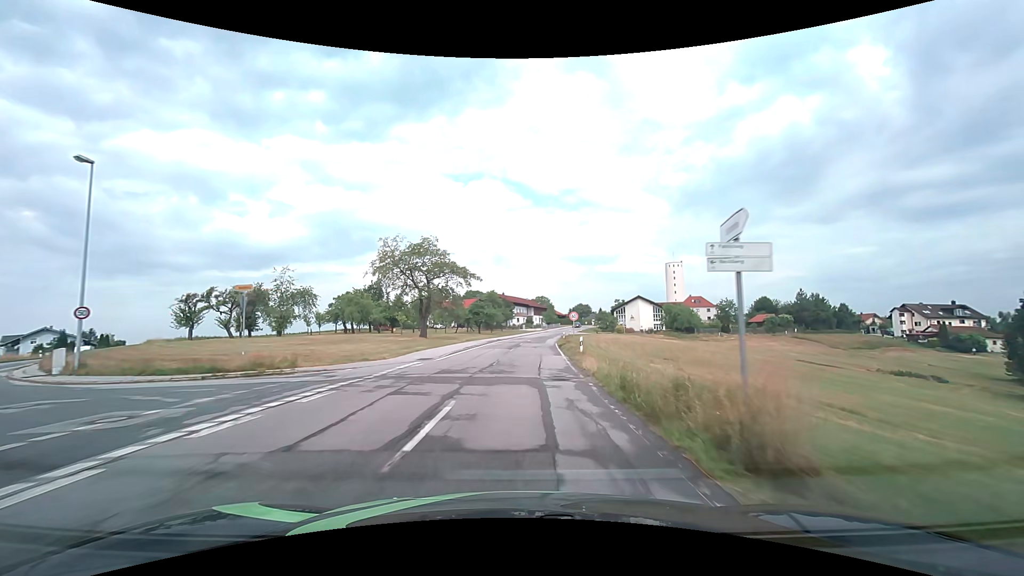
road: tertiary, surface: asphalt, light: Day
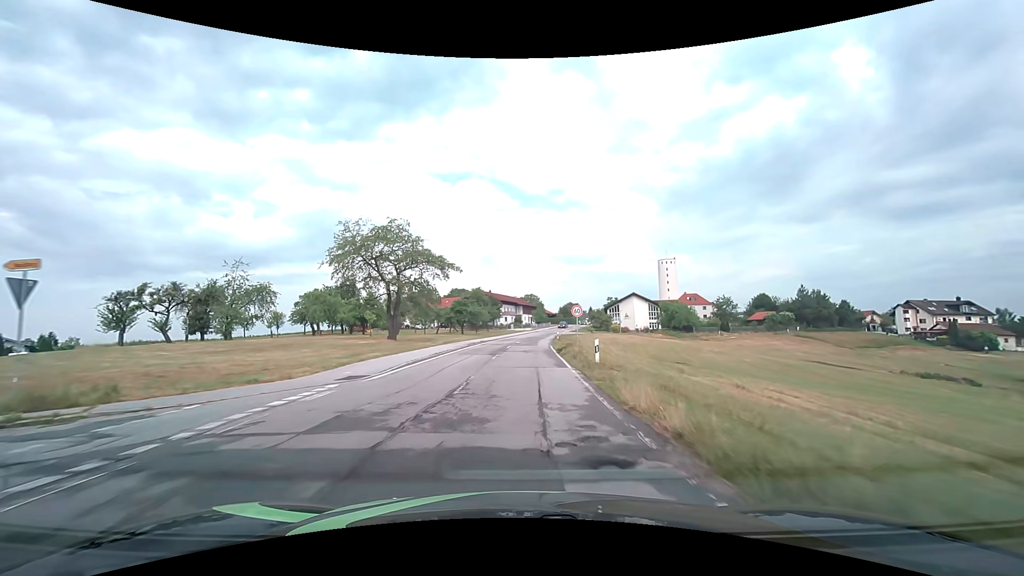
(+0.1, +8.6) m; +2°
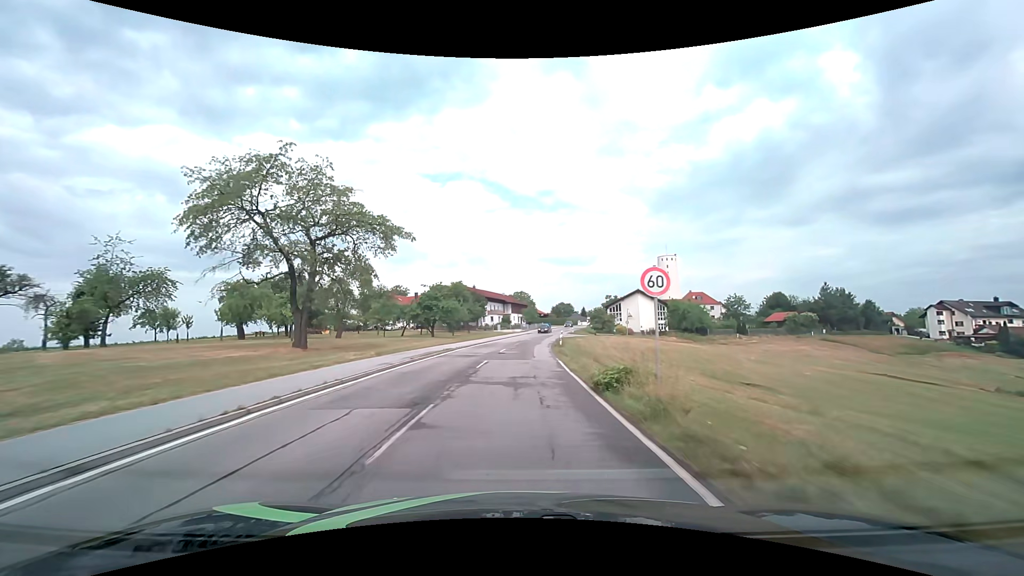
(+0.1, +17.2) m; +1°
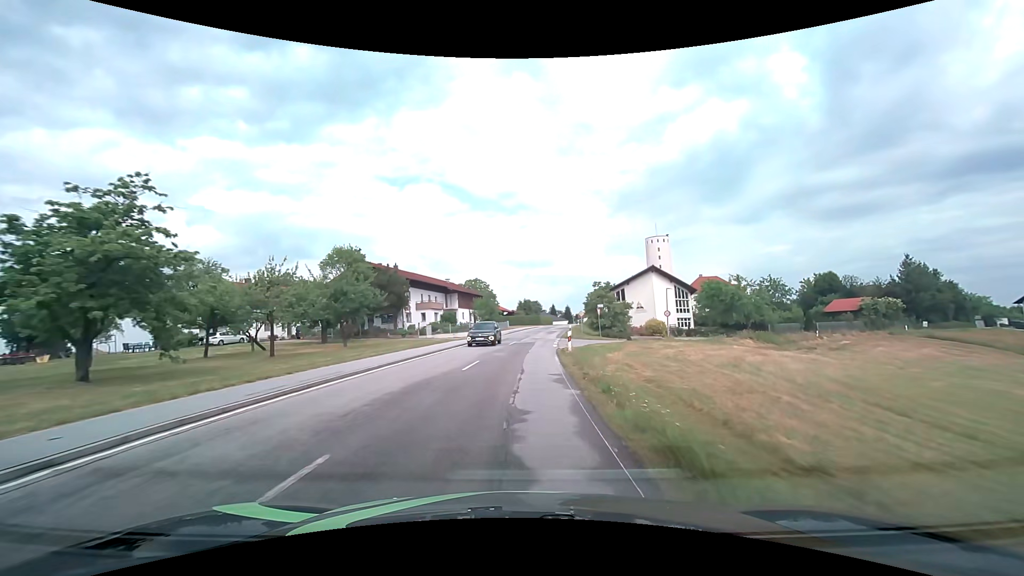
(+1.5, +43.0) m; +4°
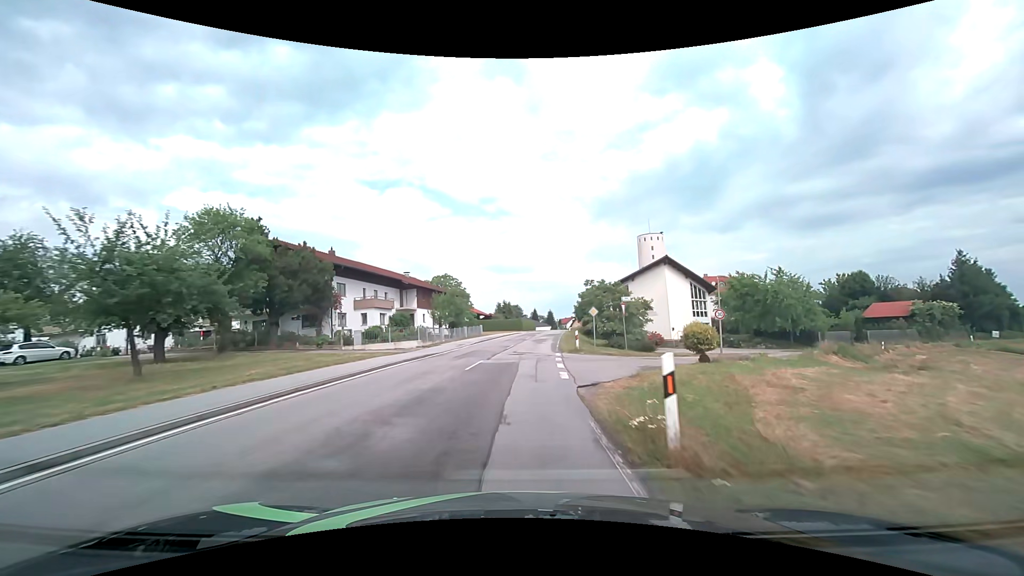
(+0.4, +17.0) m; +2°
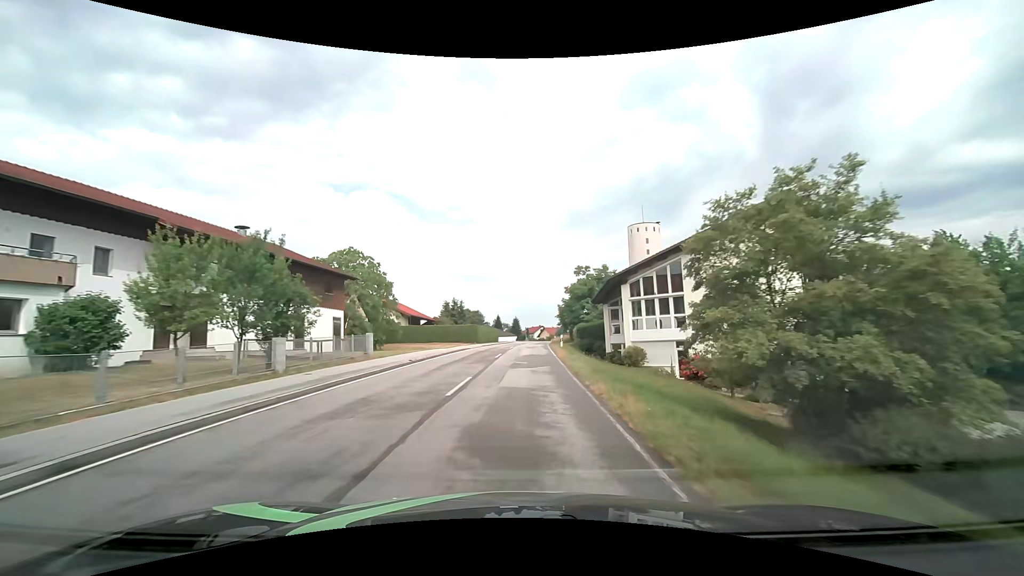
(+1.3, +33.0) m; +4°
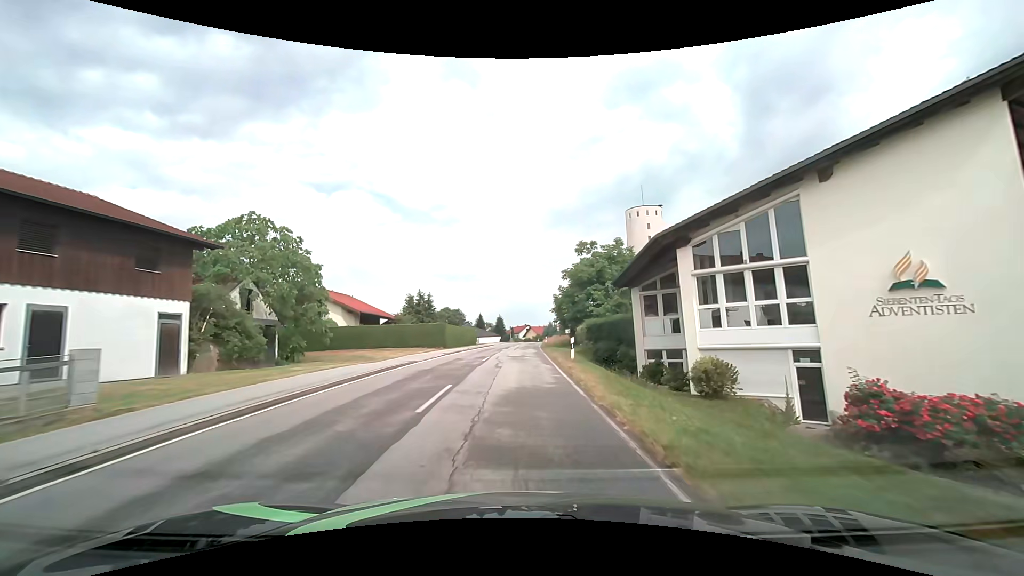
(+0.3, +15.9) m; +2°
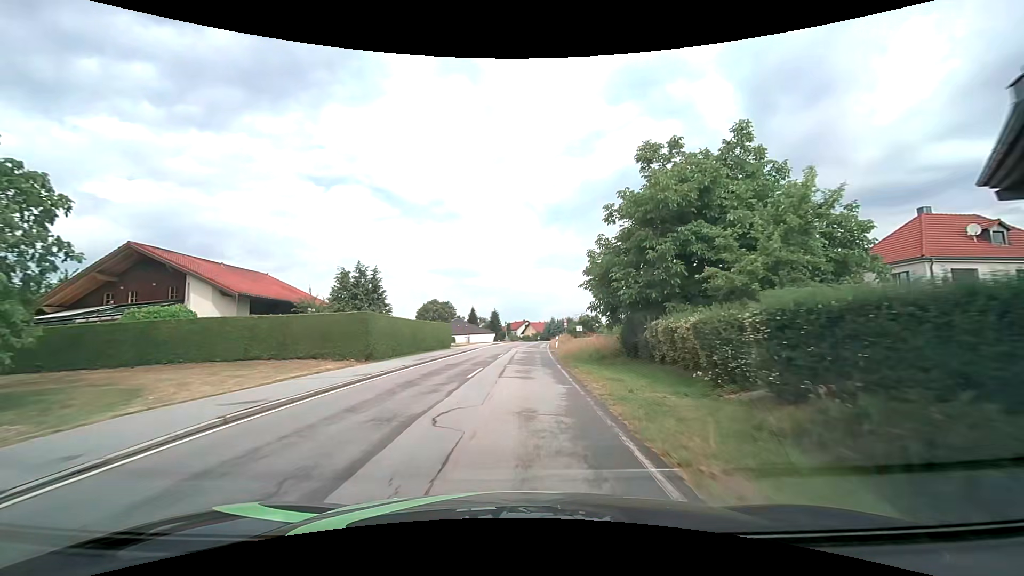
(+0.2, +23.0) m; 0°
(0, +10) (0, +20) (+1, +30) (+1, +40) (+2, +50) (+2, +60) (+3, +70) (+4, +80) (+5, +90) (+7, +100) m
